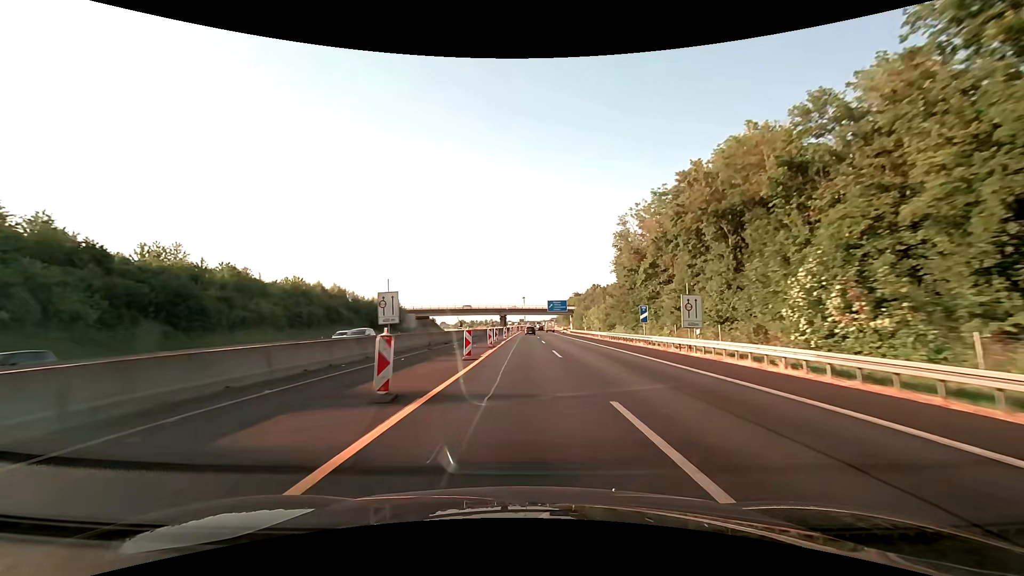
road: motorway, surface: asphalt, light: Day
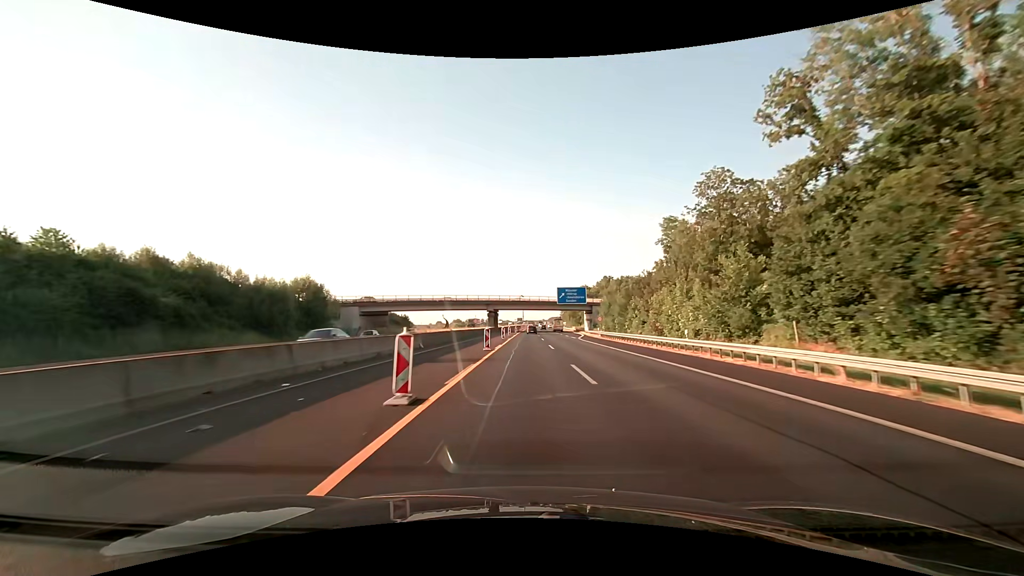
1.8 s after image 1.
(+0.1, +47.3) m; 0°
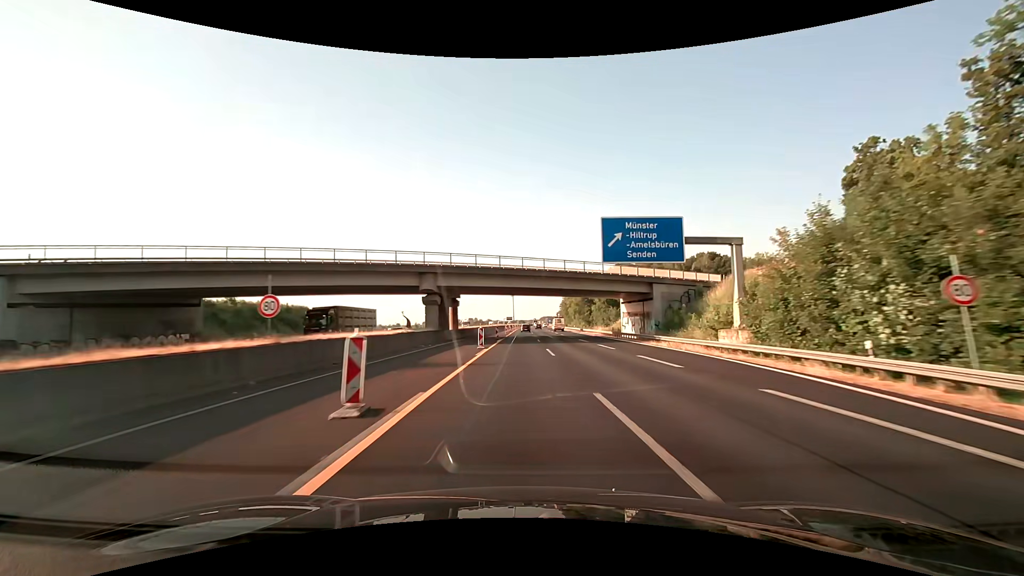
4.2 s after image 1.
(+0.4, +63.3) m; +1°
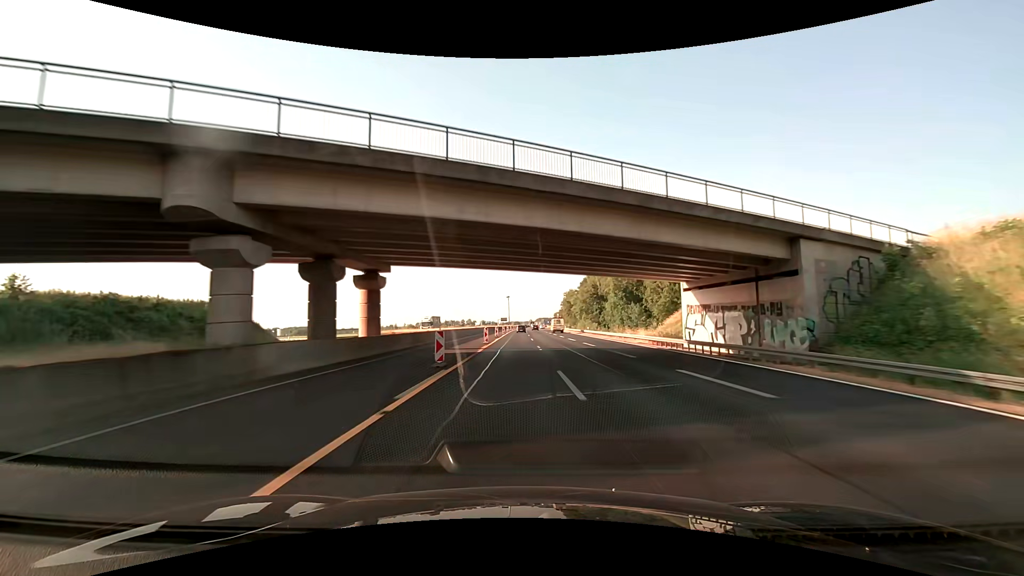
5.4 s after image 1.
(+0.1, +31.7) m; 0°
